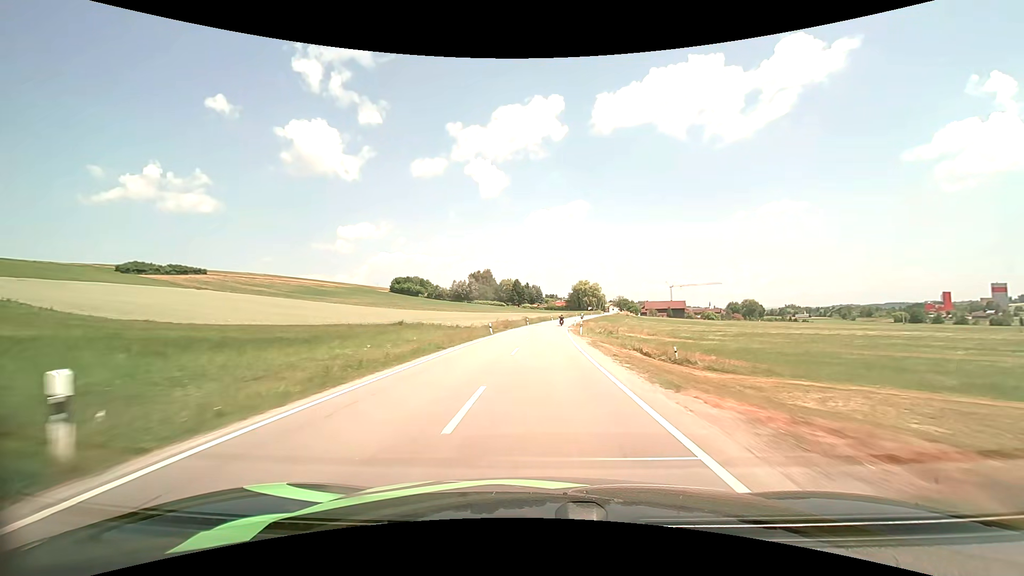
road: secondary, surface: asphalt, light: Day
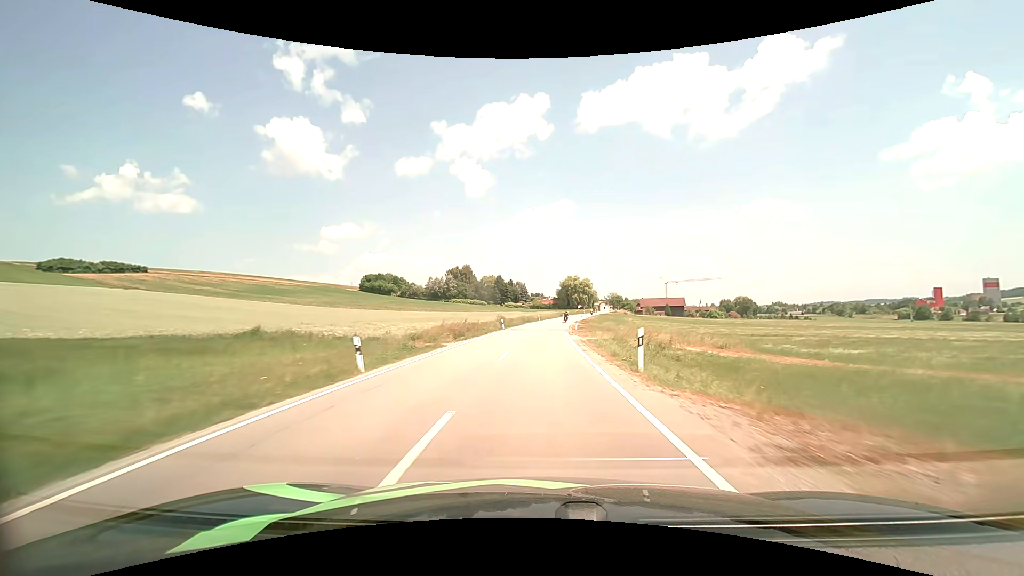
(+0.3, +27.1) m; +2°
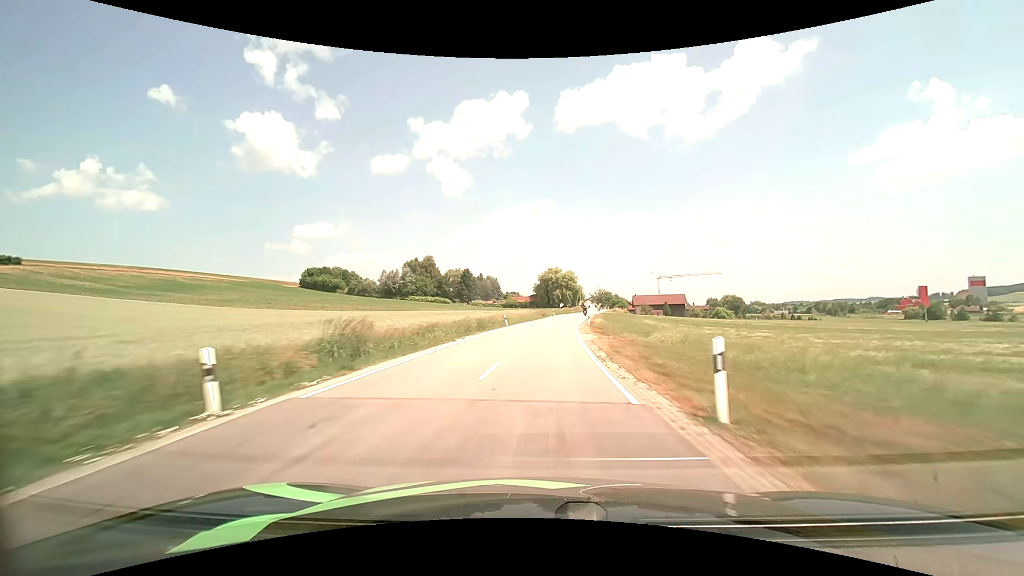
(+0.7, +41.4) m; +3°
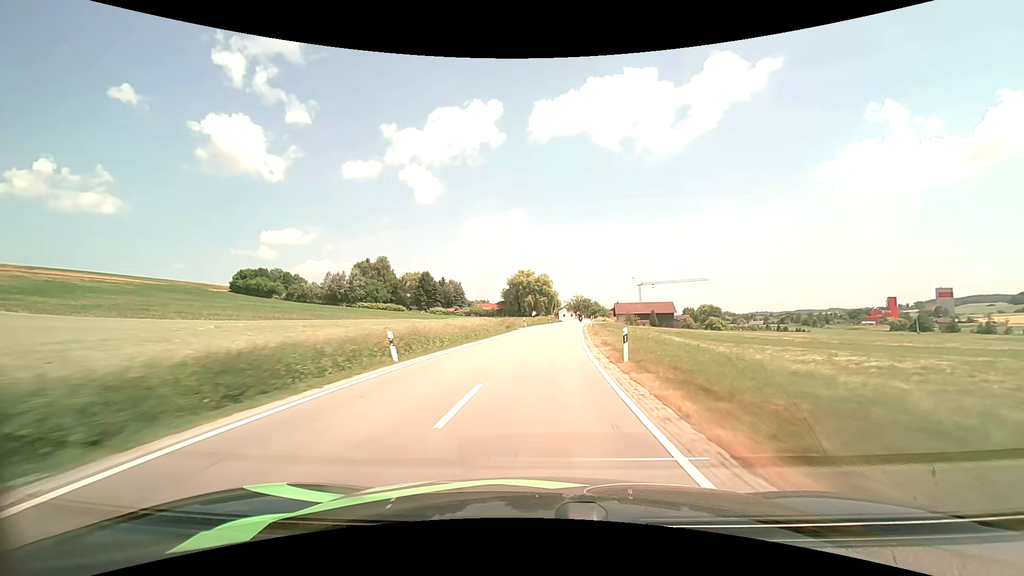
(+0.6, +28.0) m; +3°
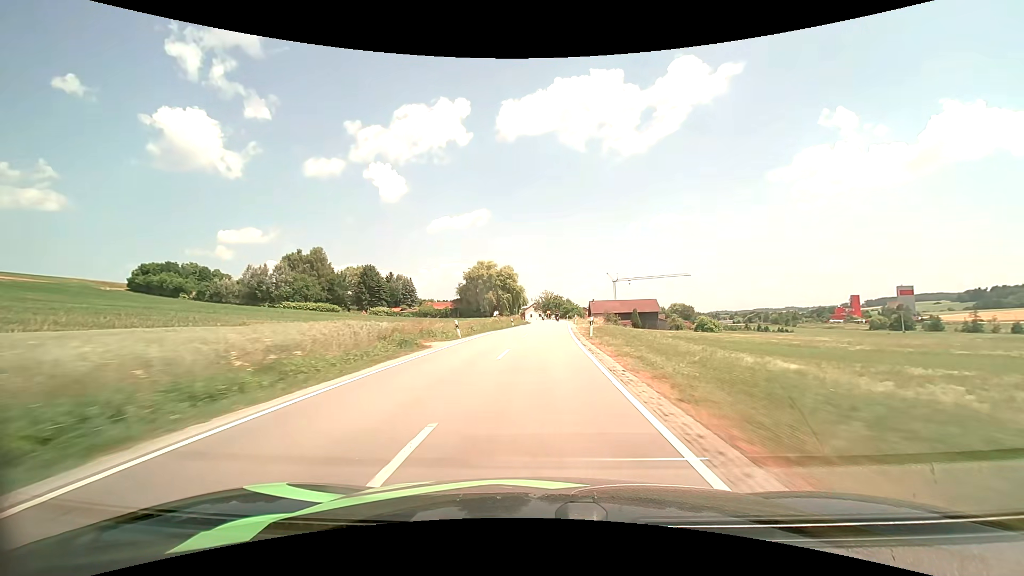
(+1.1, +28.0) m; +4°
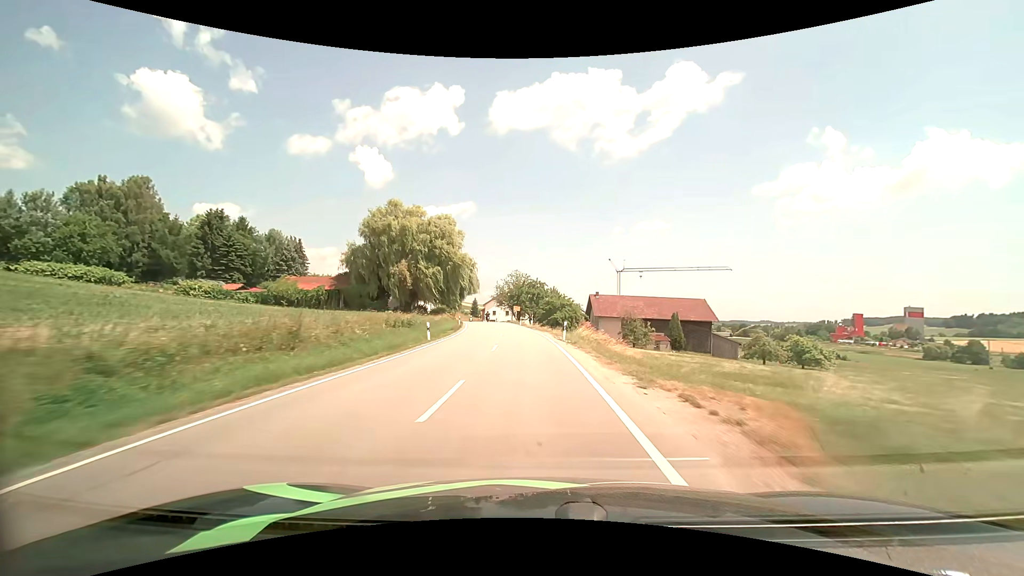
(+2.8, +67.6) m; +3°
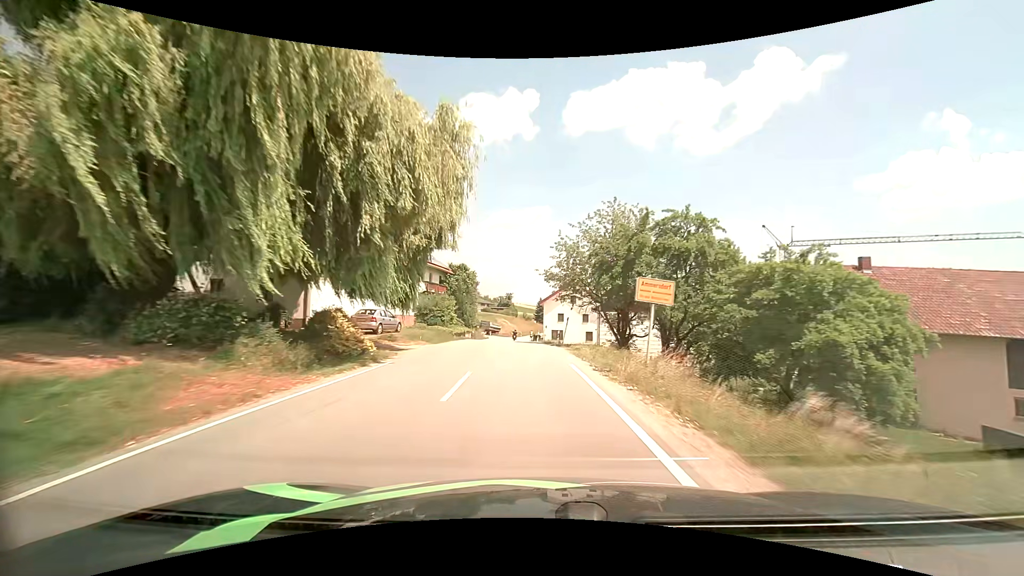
(-3.9, +58.1) m; -8°
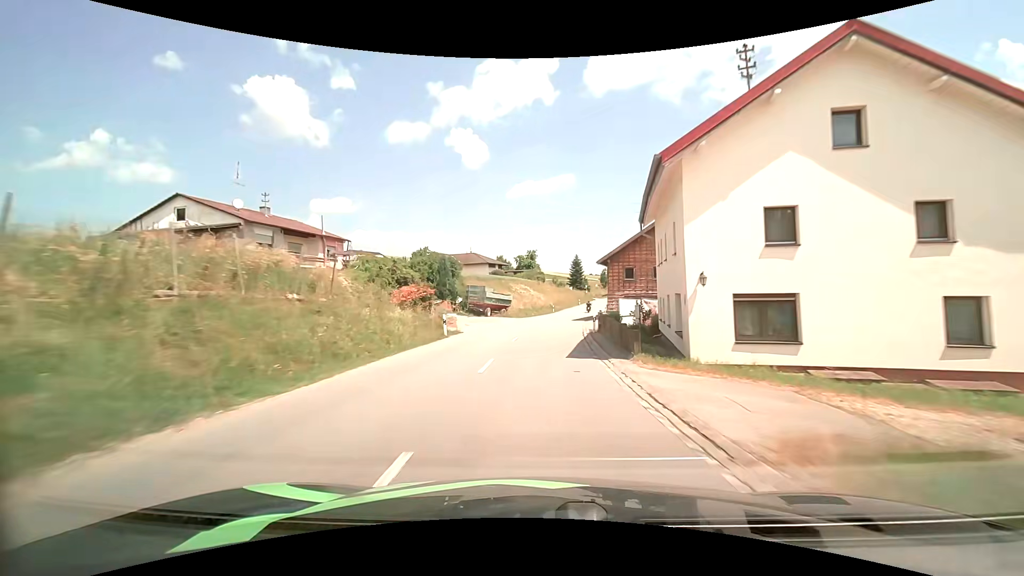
(-2.5, +54.7) m; -3°
(0, +10) (0, +20) (+1, +30) (+2, +40) (+3, +50) (+4, +60) (+6, +70) (+8, +79) (+10, +89) (+12, +99) m
